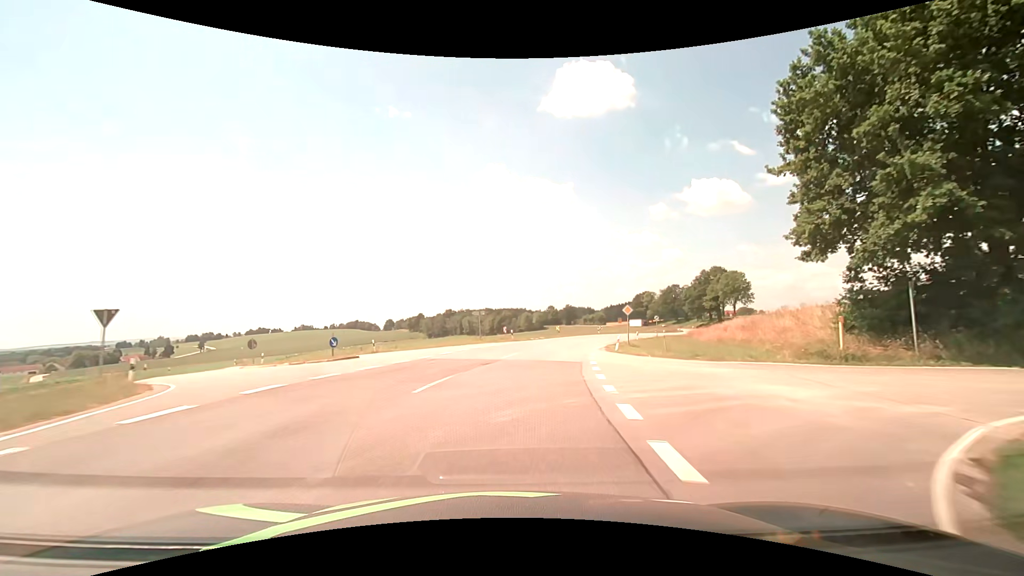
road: secondary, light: Day
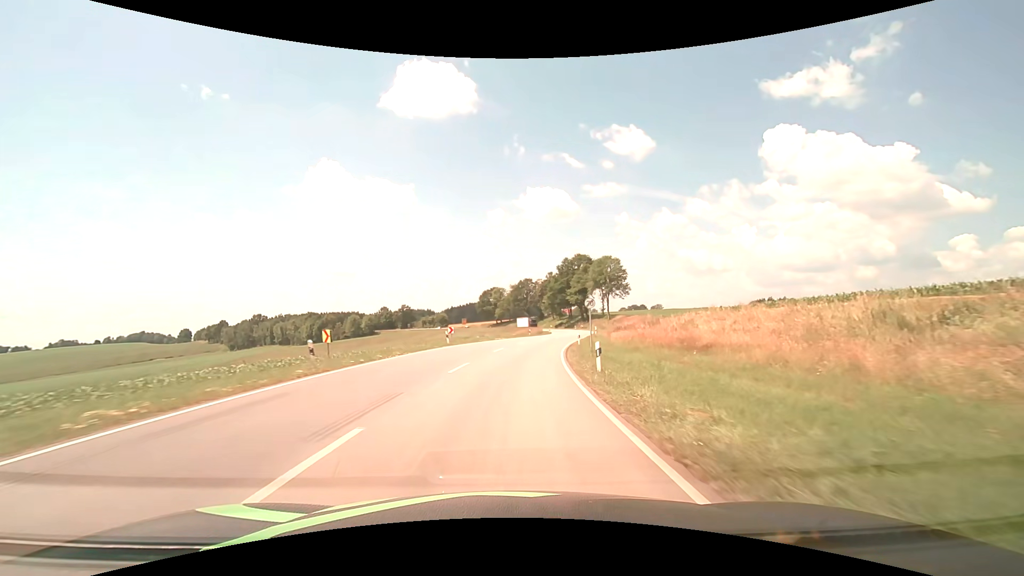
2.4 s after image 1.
(+6.9, +42.4) m; +18°
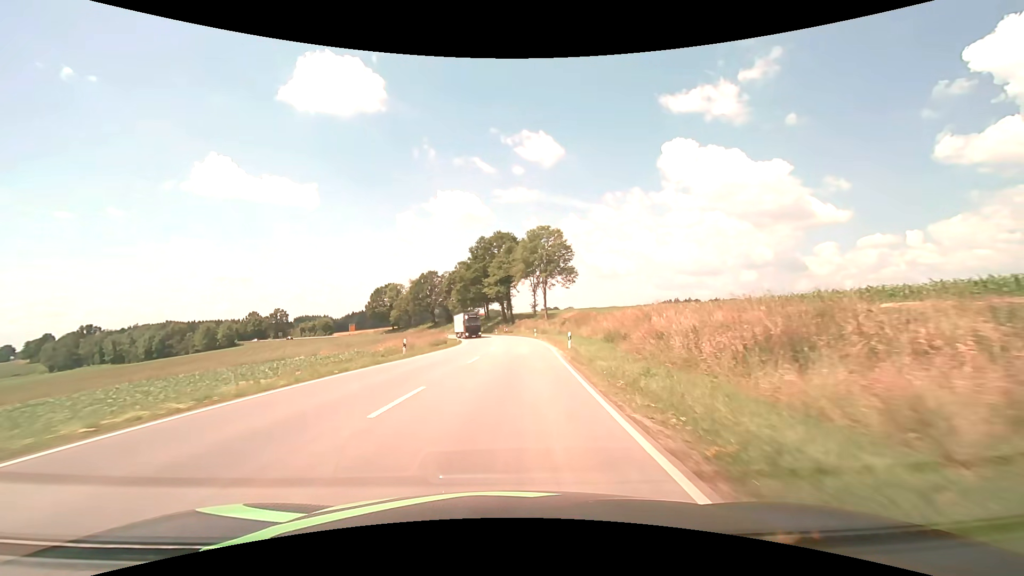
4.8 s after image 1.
(+3.8, +42.9) m; +10°
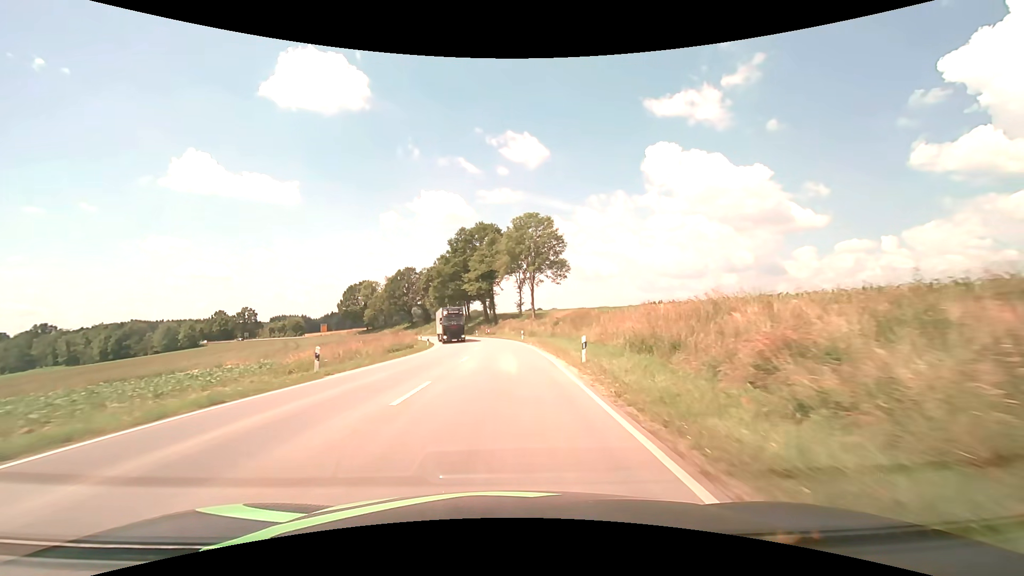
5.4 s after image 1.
(+0.2, +10.7) m; +2°
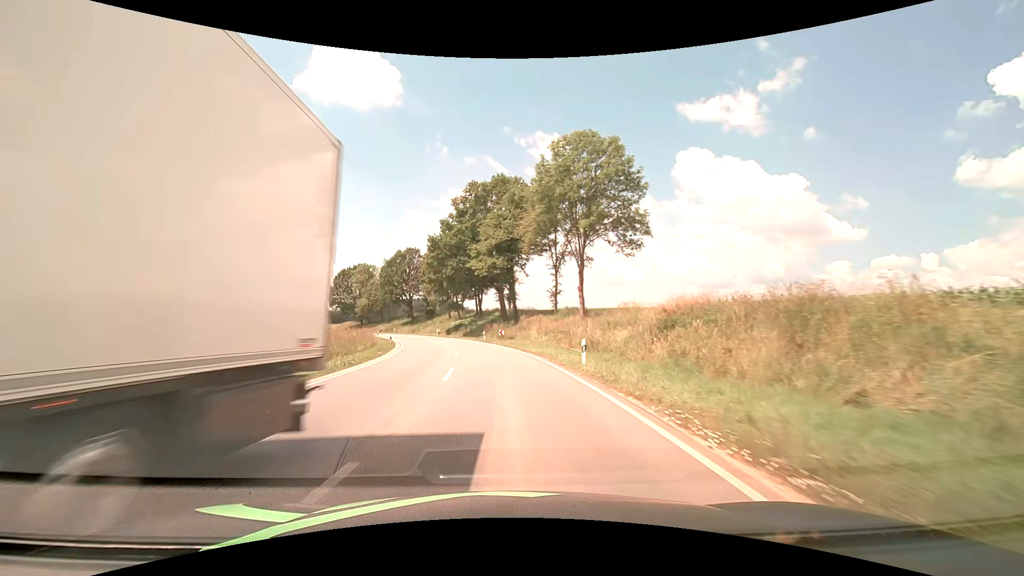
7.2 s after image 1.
(-0.3, +32.2) m; -2°
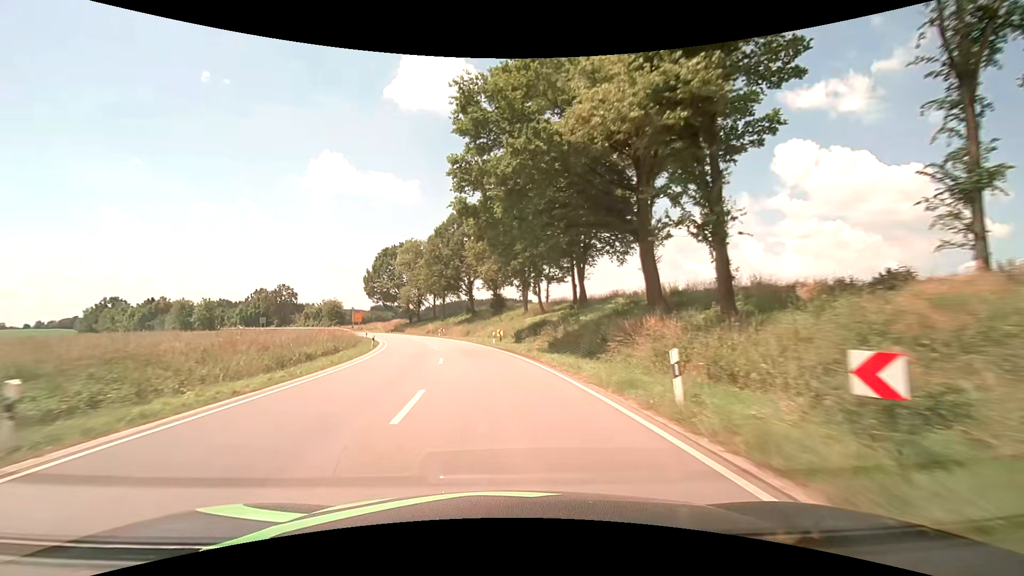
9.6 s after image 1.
(-3.7, +42.7) m; -10°
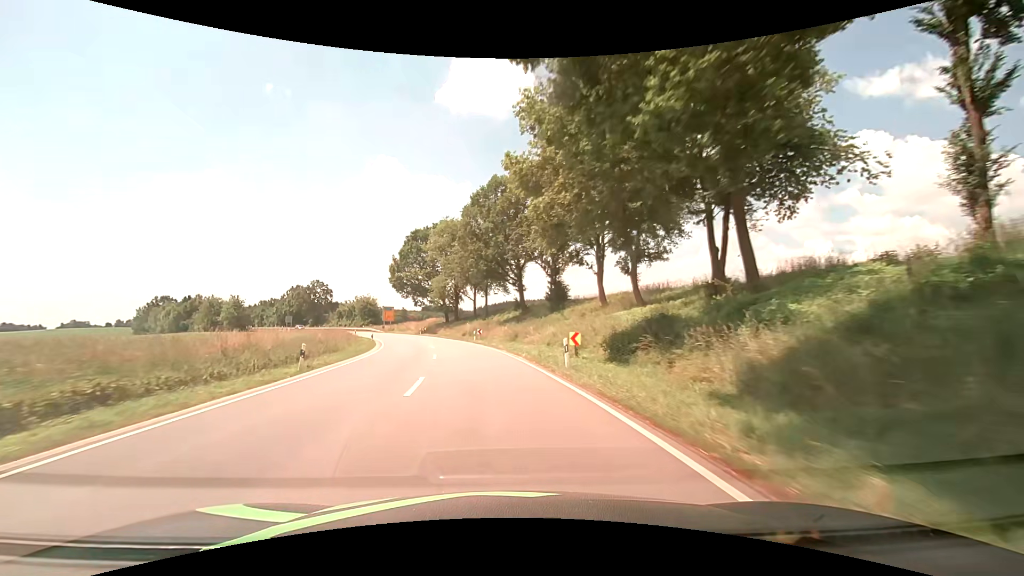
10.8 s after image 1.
(-1.1, +21.5) m; -6°
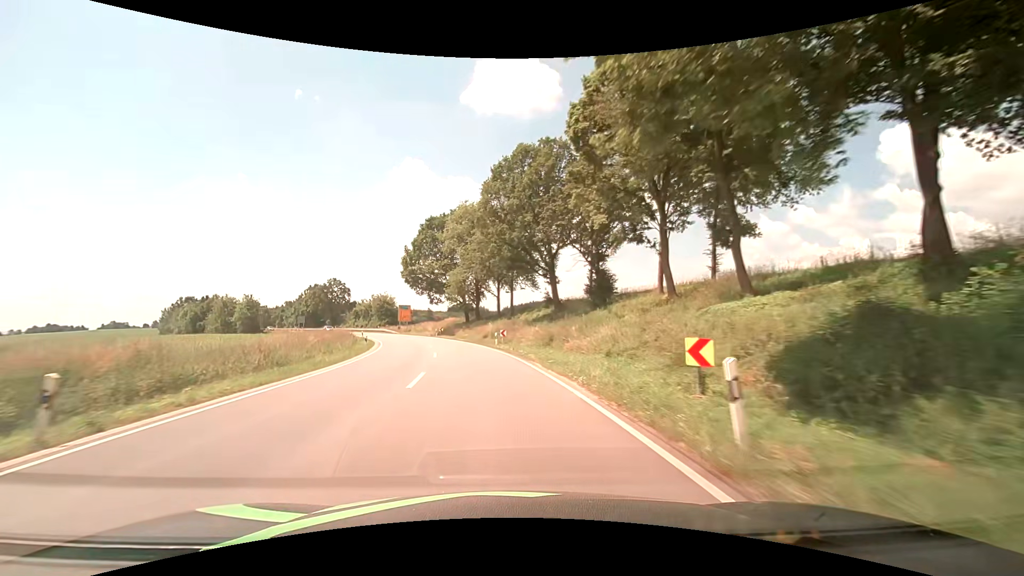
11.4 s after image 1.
(-0.3, +10.8) m; -3°
(0, +10) (-1, +20) (-2, +30) (-4, +40) (-6, +49) (-9, +59) (-13, +68) (-17, +78) (-21, +87) (-25, +96) m
